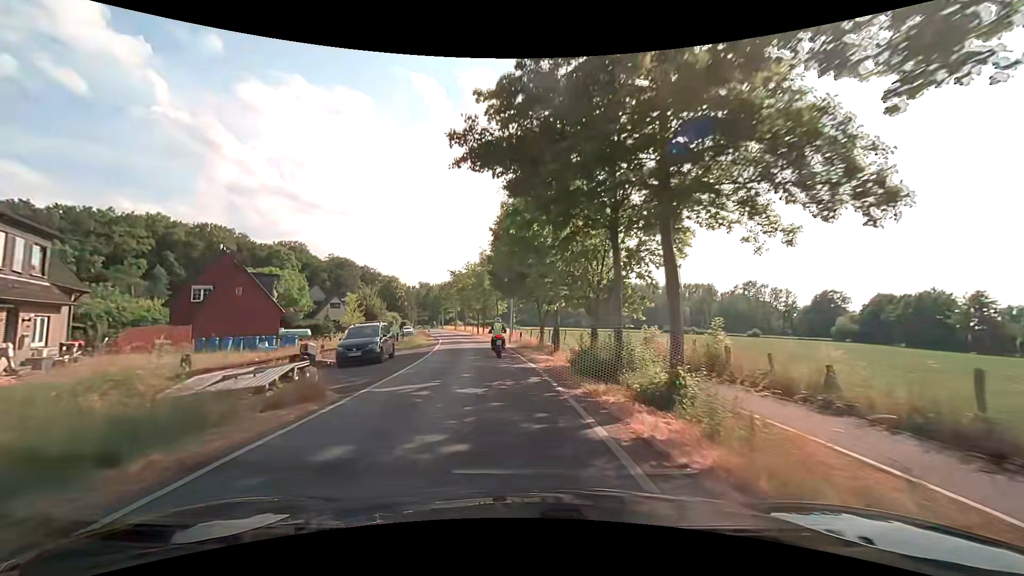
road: unclassified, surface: asphalt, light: Day
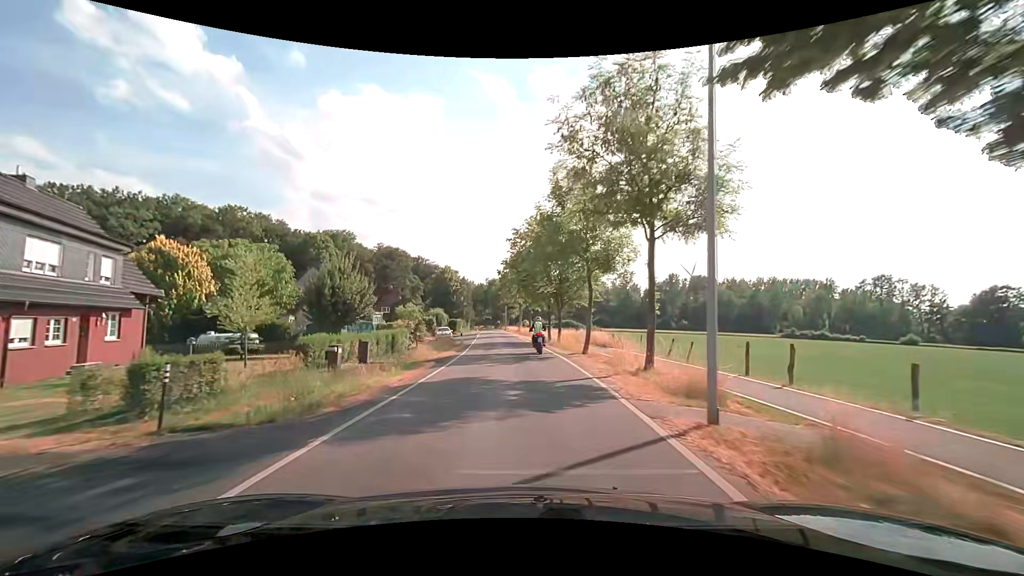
(-2.3, +29.3) m; -8°
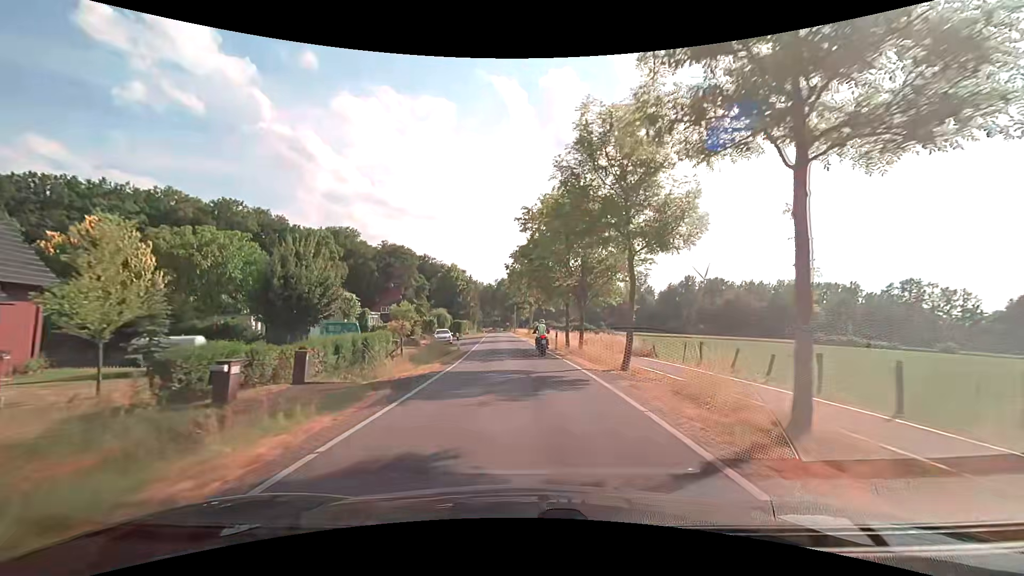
(-0.1, +7.4) m; -2°
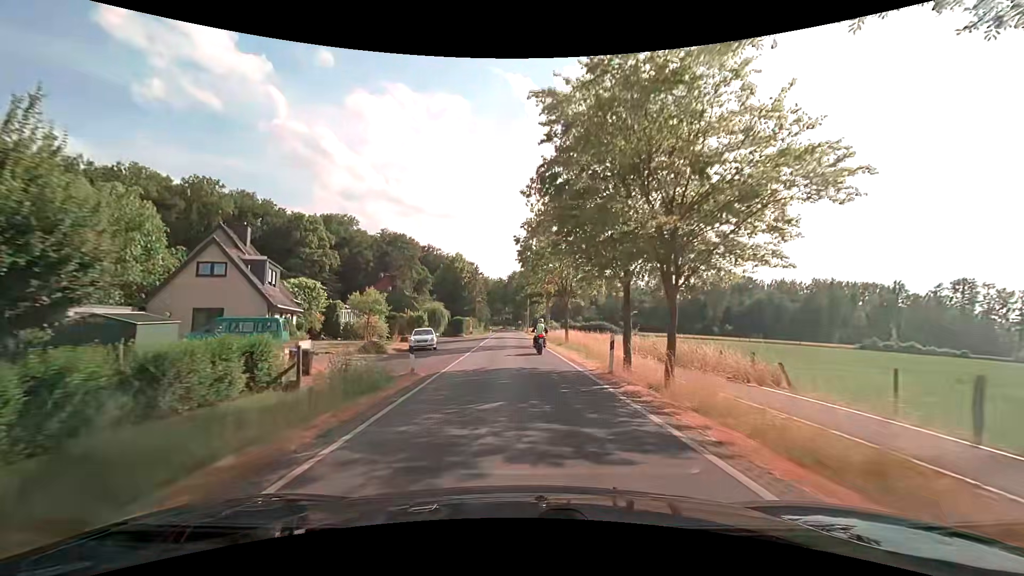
(-0.1, +14.8) m; -1°
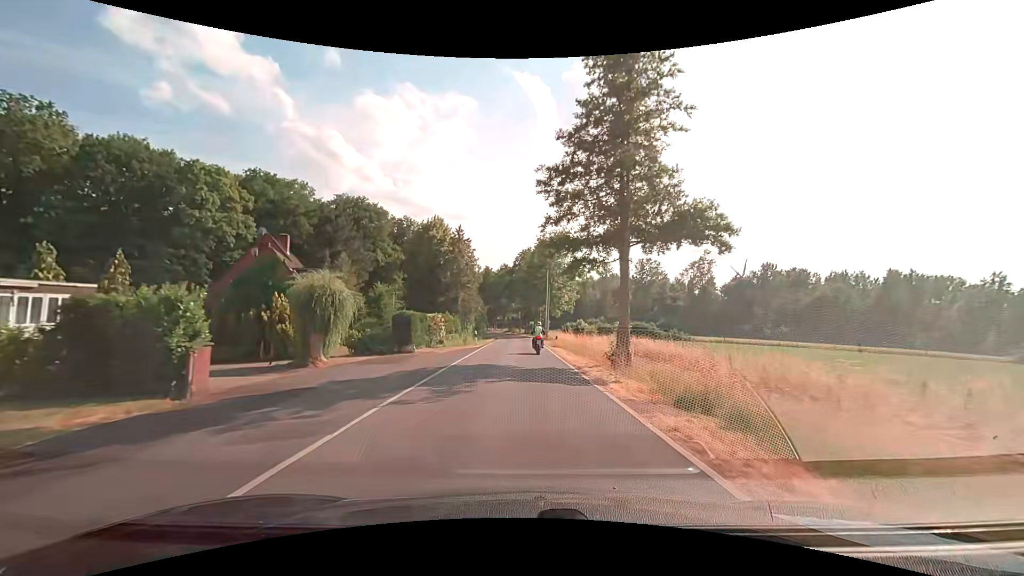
(-0.5, +37.5) m; -1°
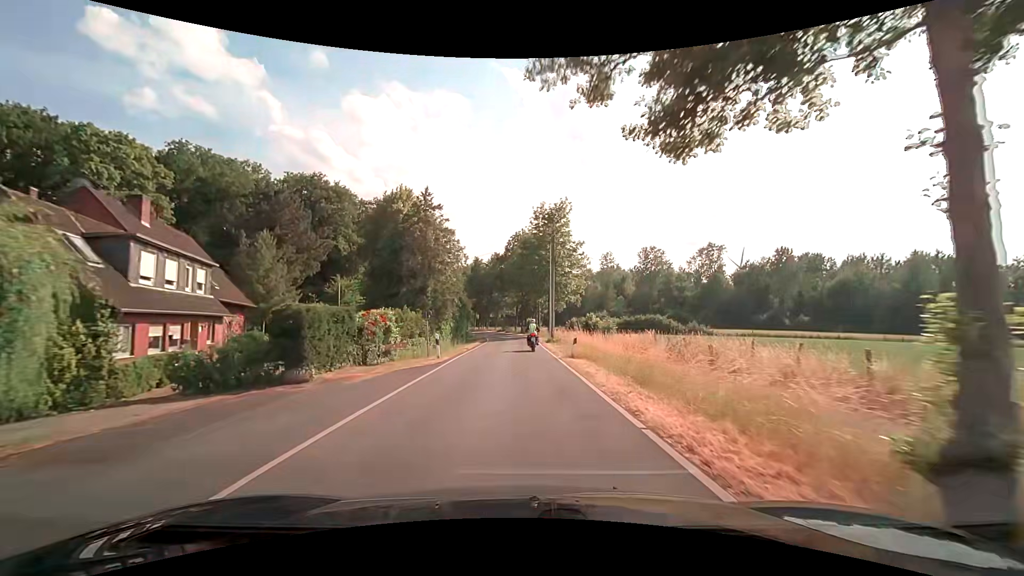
(+0.1, +15.2) m; 0°
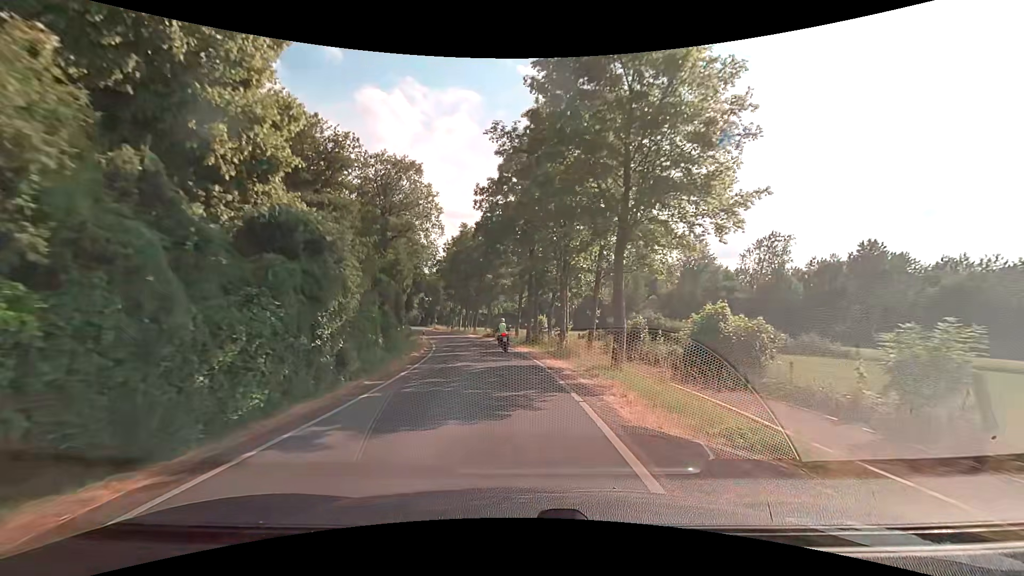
(-0.1, +37.7) m; -1°
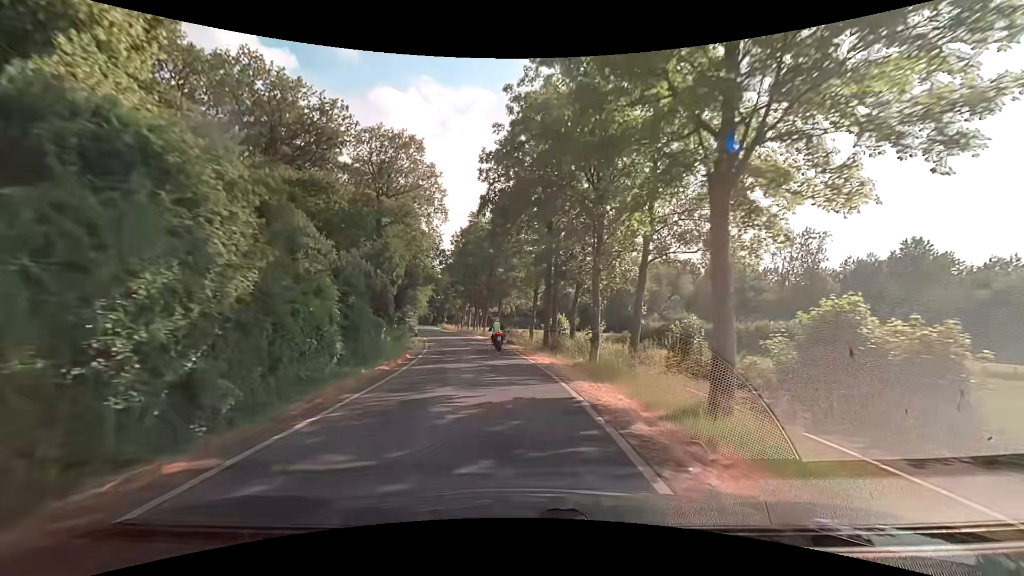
(-0.1, +7.4) m; -1°
(0, +10) (-1, +20) (-3, +30) (-5, +40) (-7, +49) (-9, +59) (-11, +69) (-13, +79) (-16, +88) (-18, +98) m
